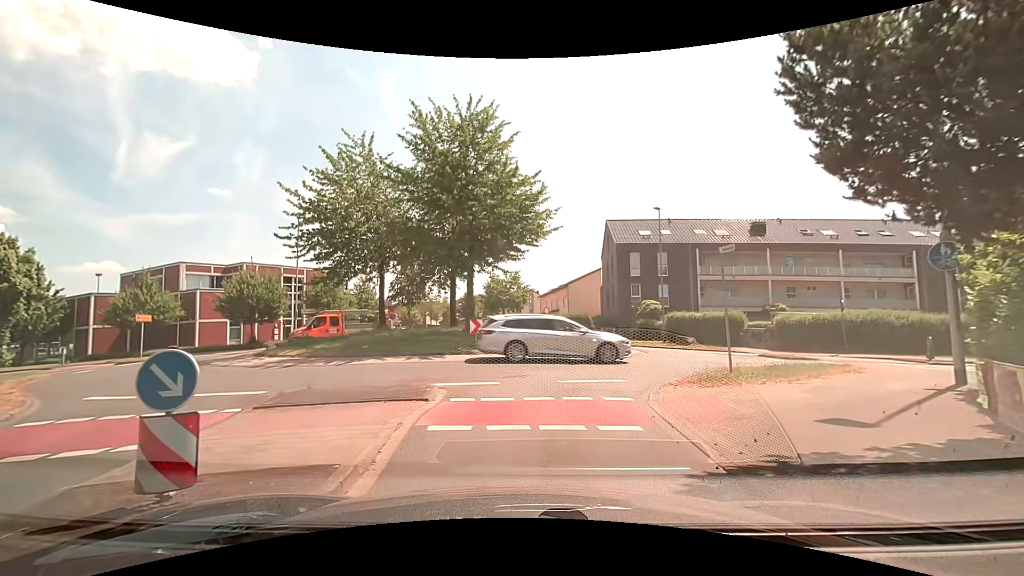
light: Day
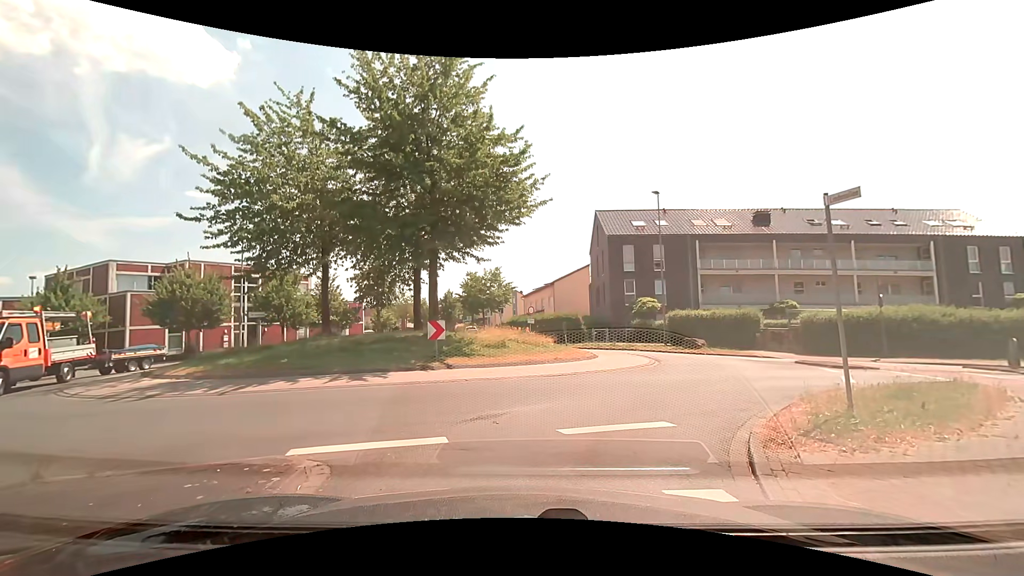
(+0.2, +4.8) m; +3°
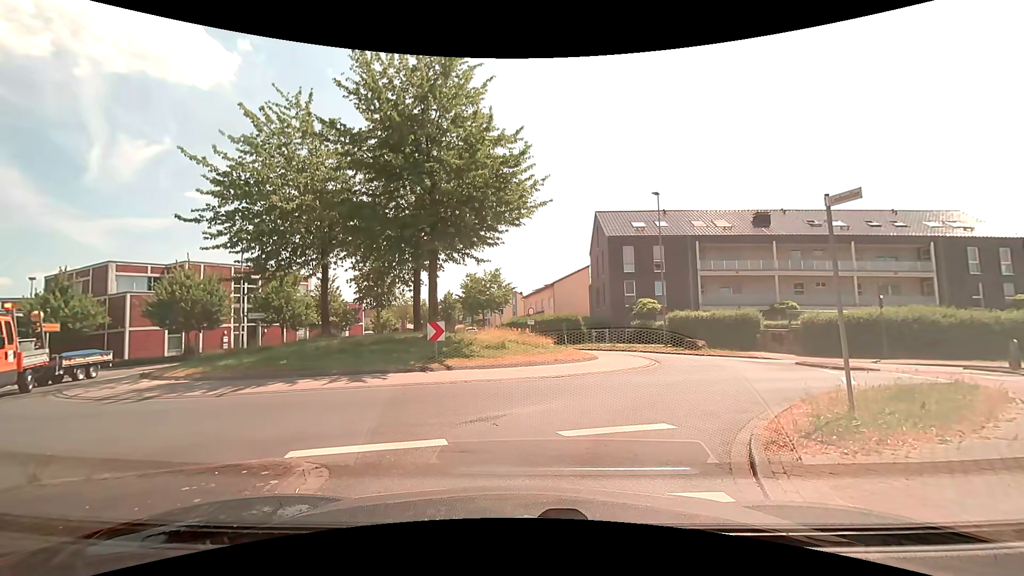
(0.0, +0.1) m; 0°
